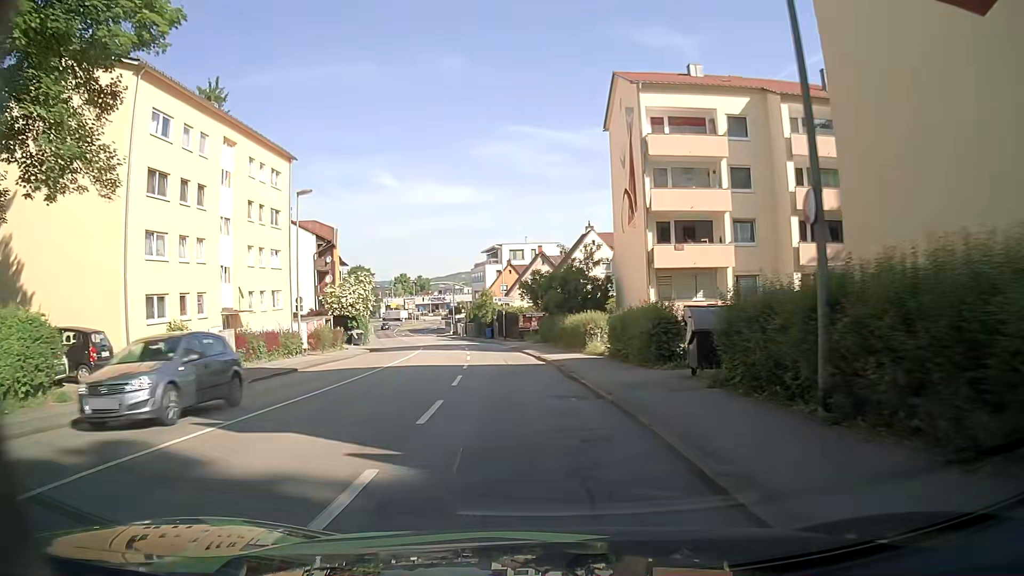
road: tertiary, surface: asphalt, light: Day
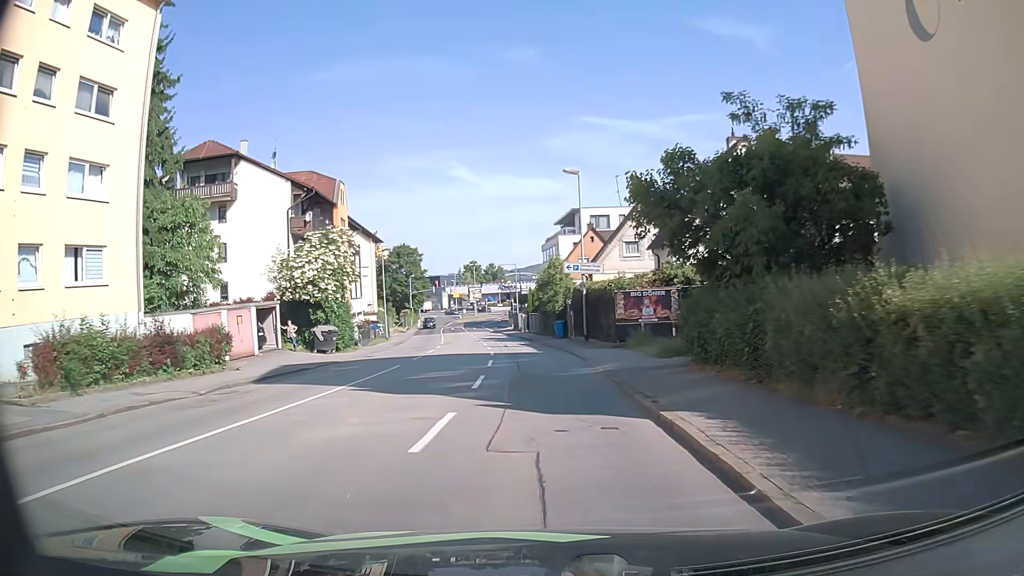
(-1.6, +26.8) m; -6°
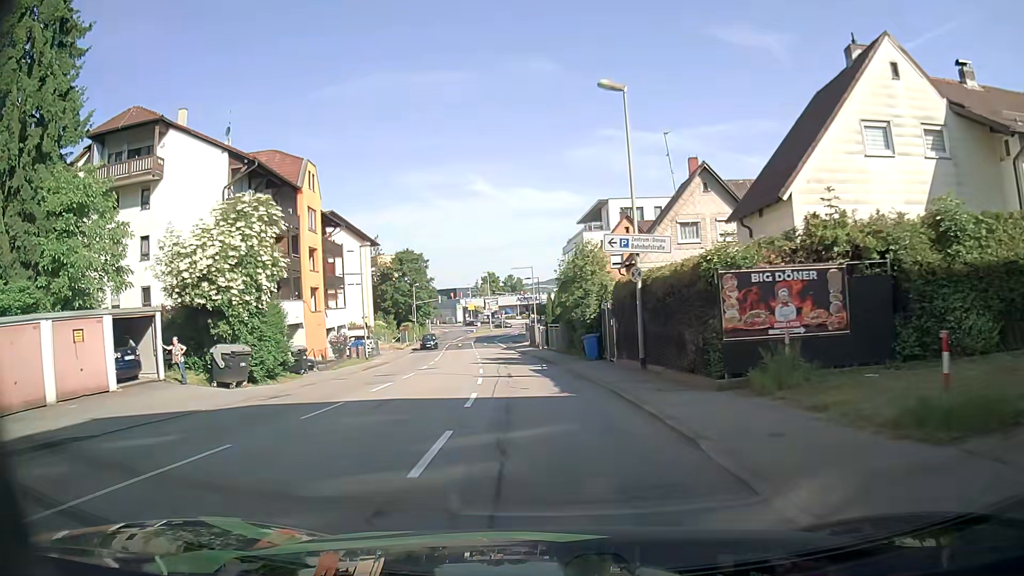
(-0.2, +13.0) m; -1°
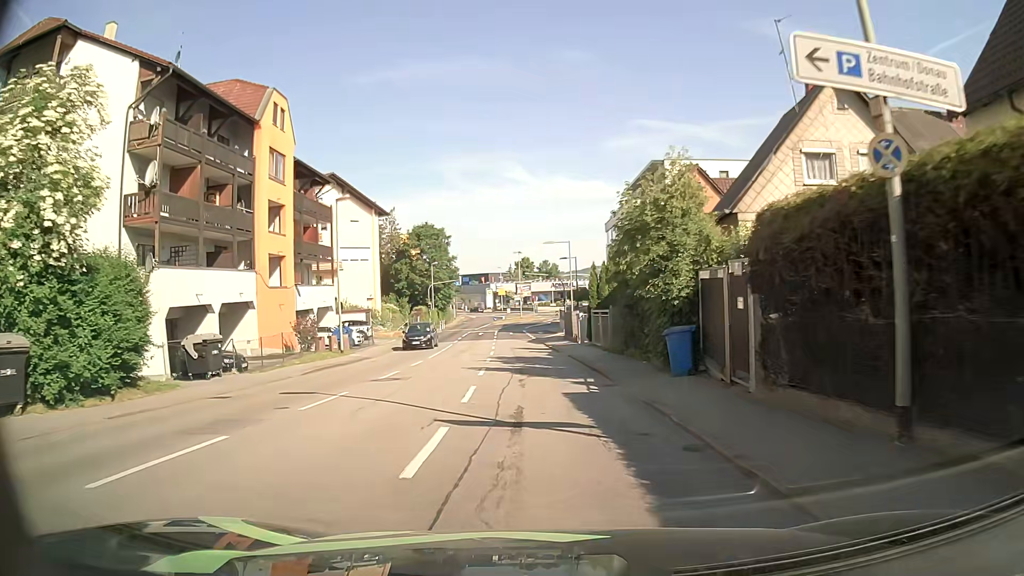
(-0.5, +12.6) m; -4°
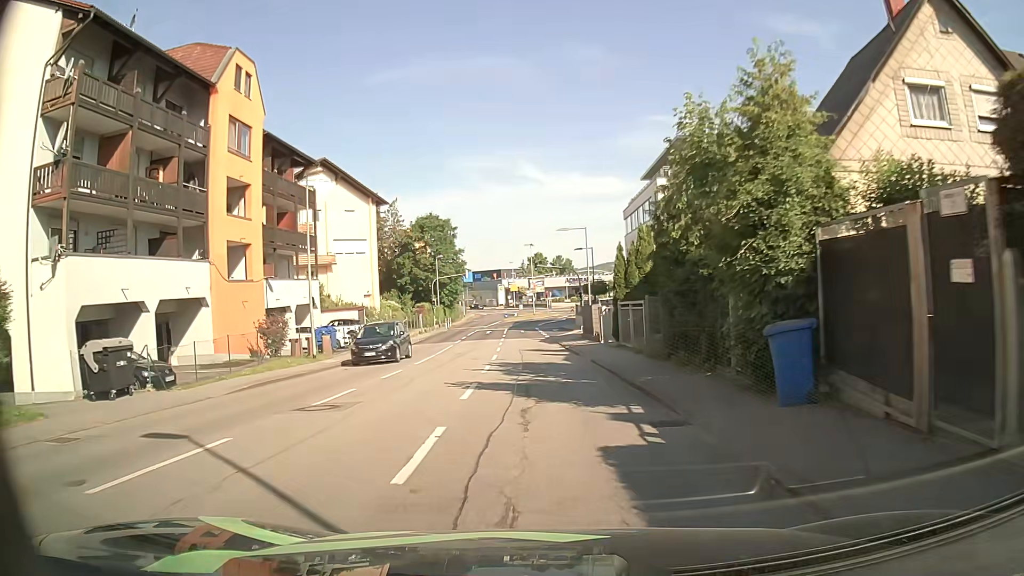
(0.0, +6.2) m; -1°
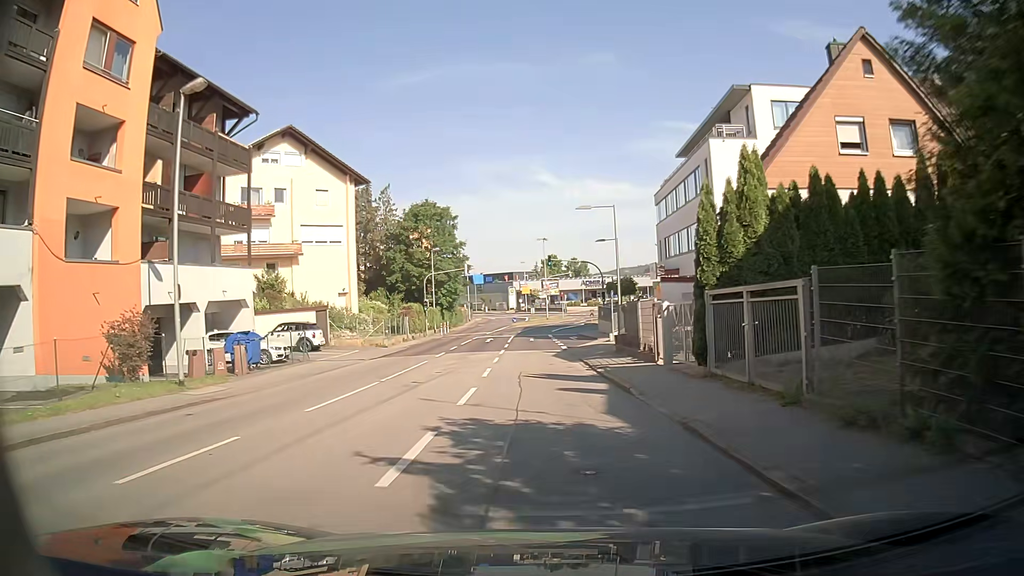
(-0.2, +12.0) m; -1°
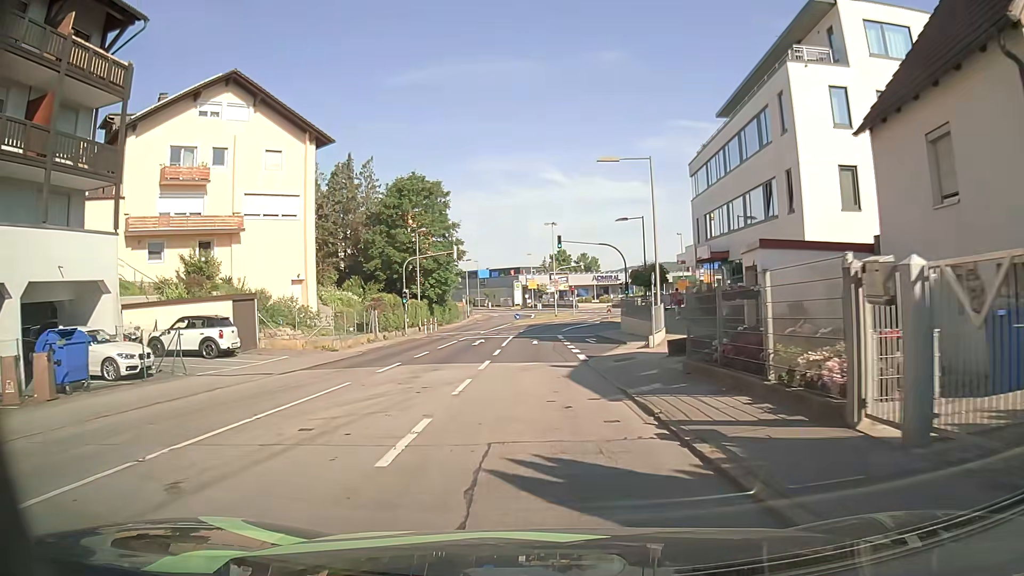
(-0.1, +11.4) m; -2°
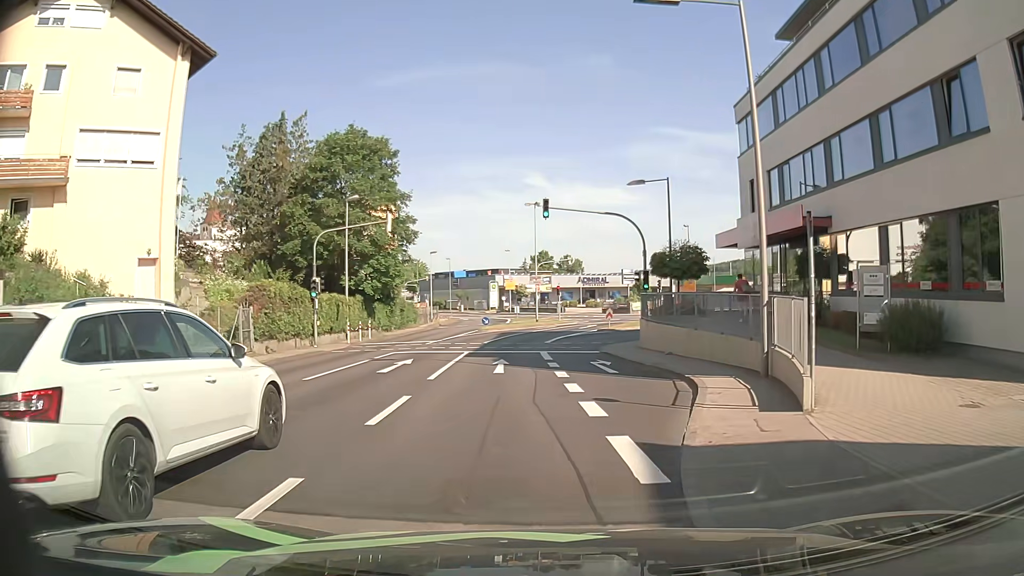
(+0.2, +15.4) m; +2°
